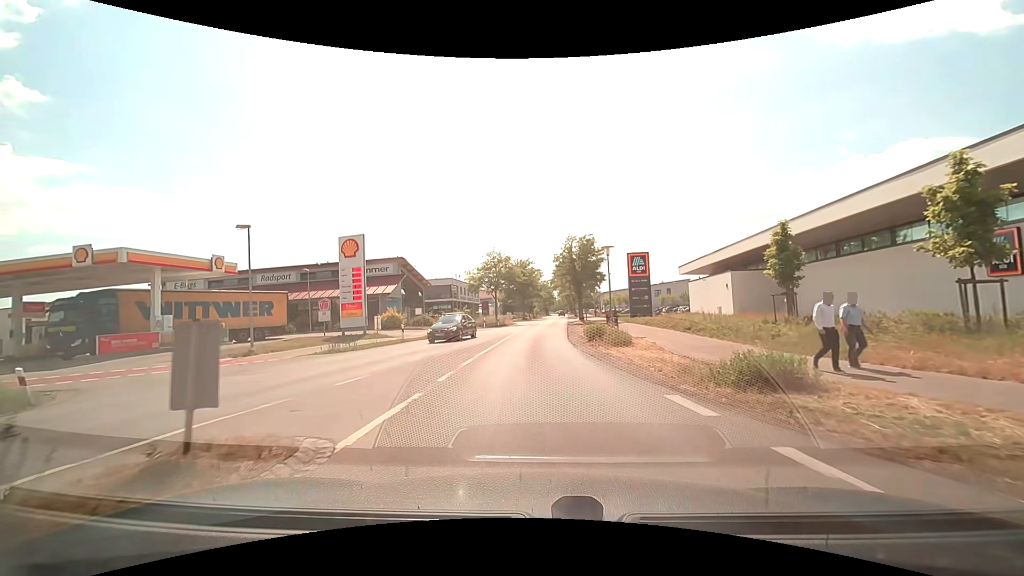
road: tertiary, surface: asphalt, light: Day
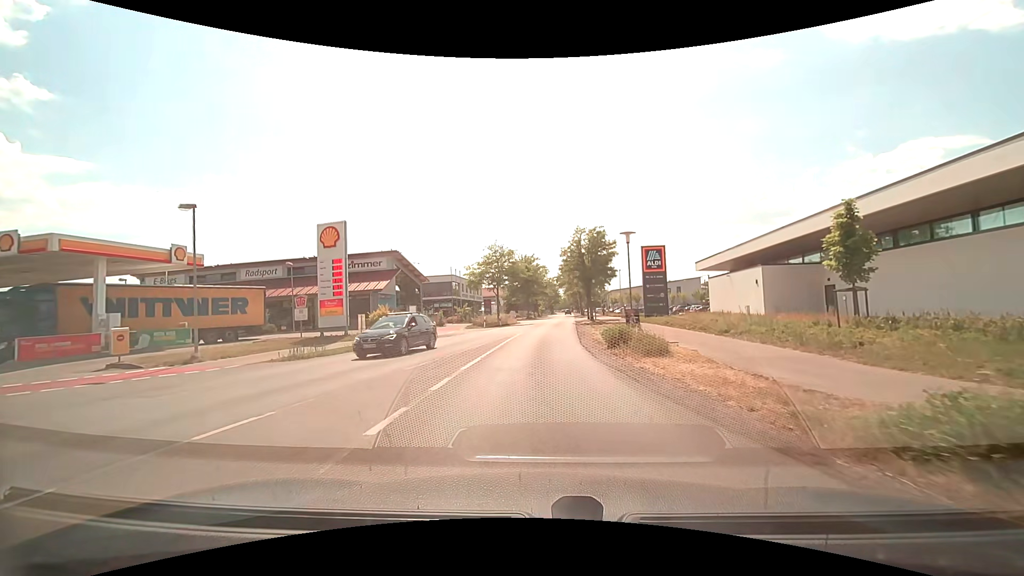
(-0.1, +4.7) m; -1°
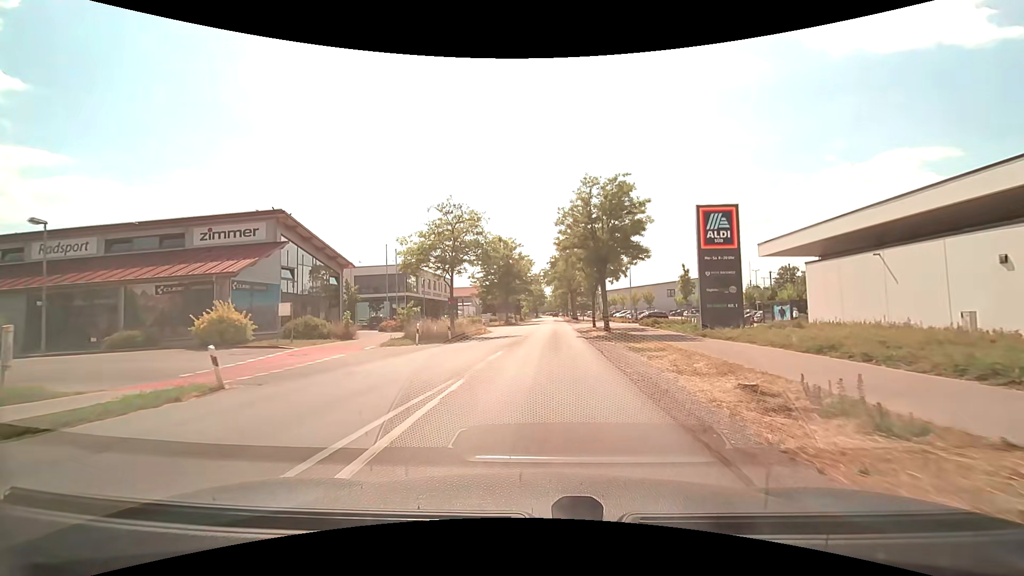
(+0.1, +21.8) m; +2°
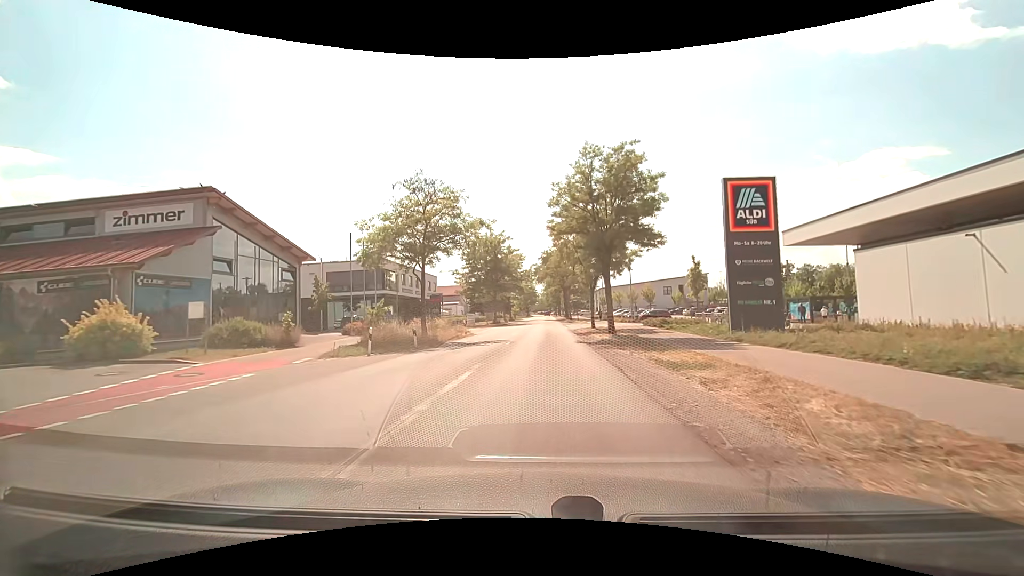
(+0.1, +5.8) m; +1°
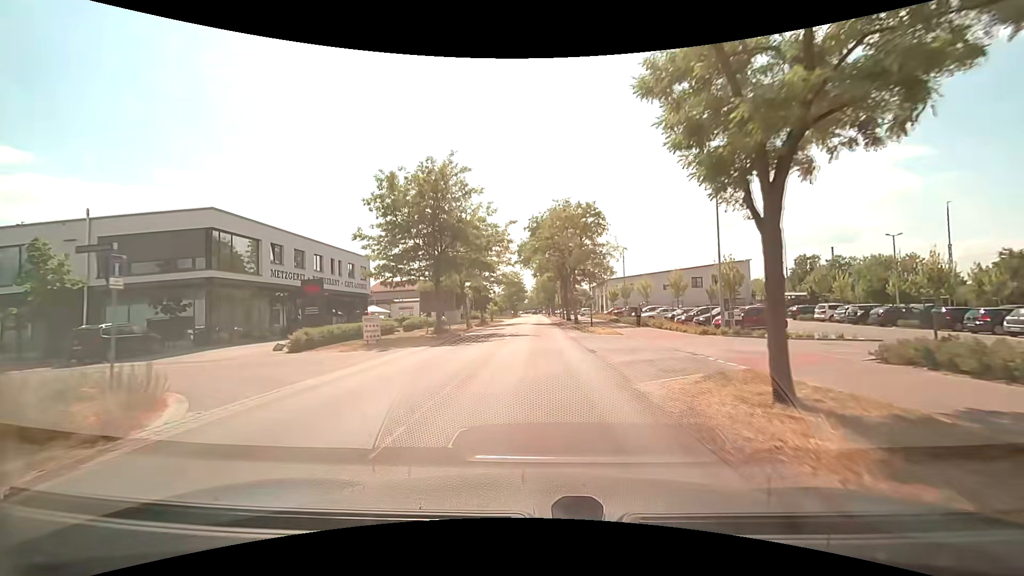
(+0.6, +30.3) m; +1°
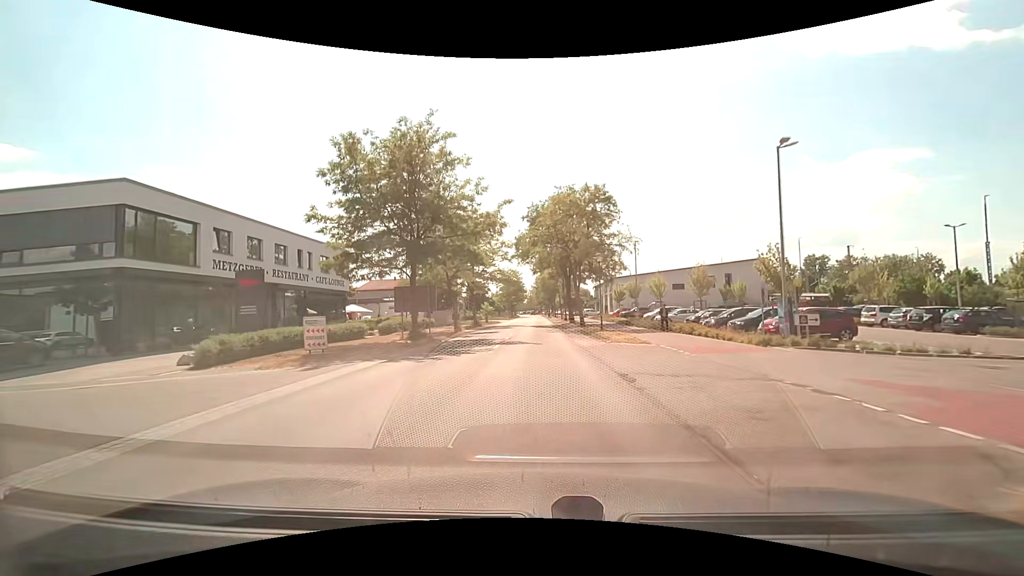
(0.0, +6.5) m; 0°
(0, +10) (0, +20) (0, +30) (0, +40) (0, +50) (0, +60) (0, +70) (0, +80) (0, +90) (0, +100) m
